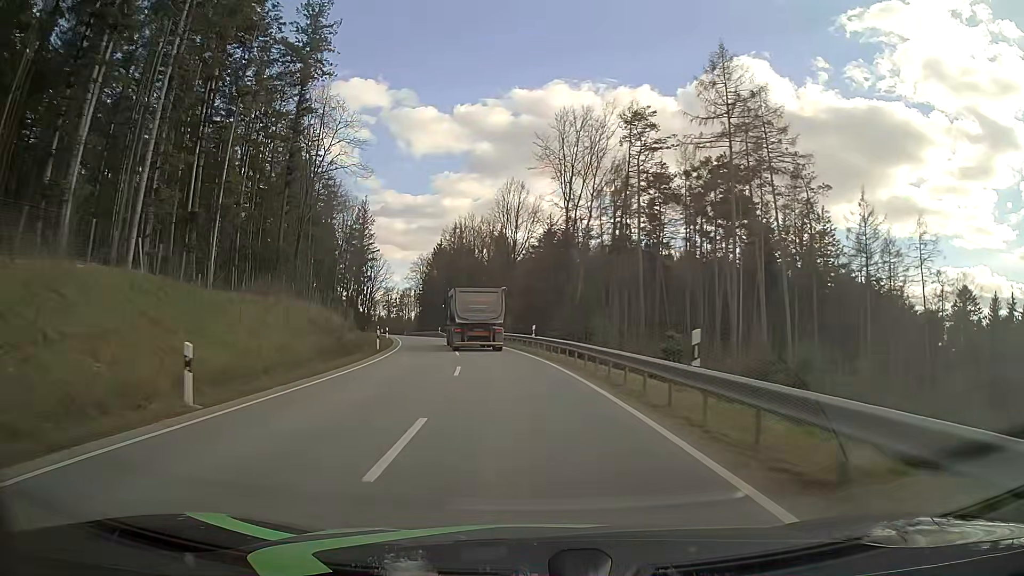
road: tertiary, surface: asphalt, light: Day
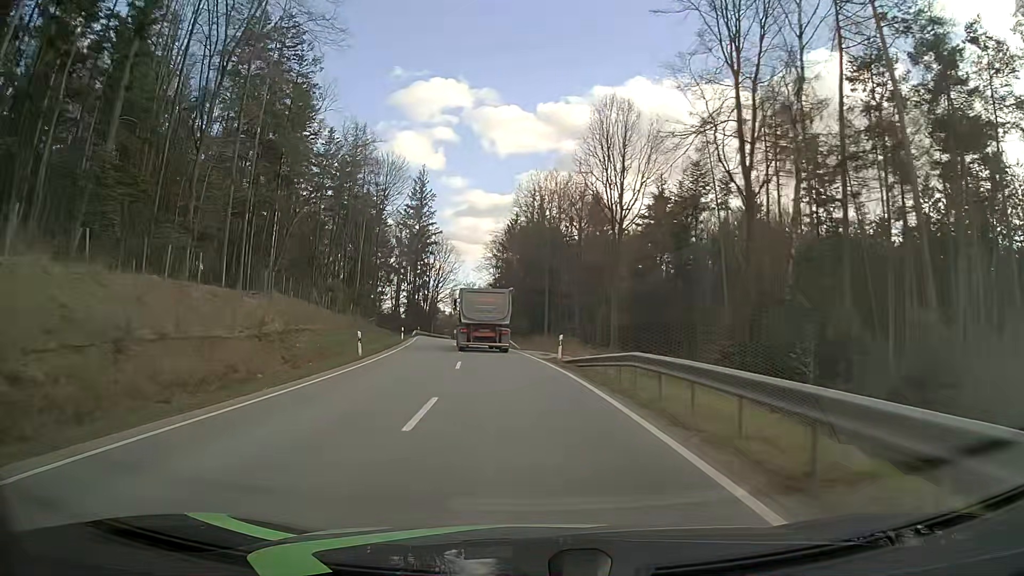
(-2.1, +33.4) m; -8°
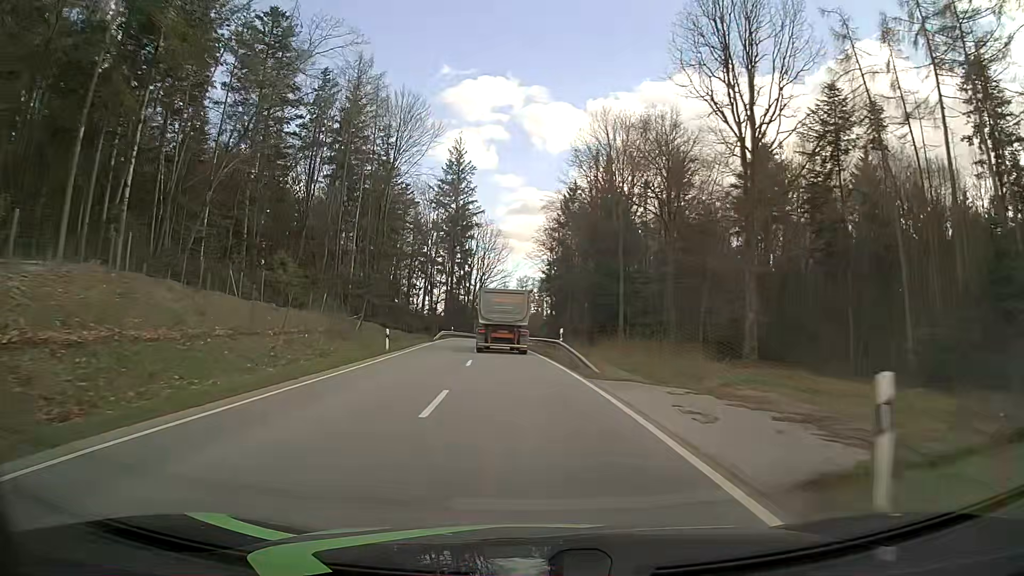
(-1.0, +22.9) m; -5°
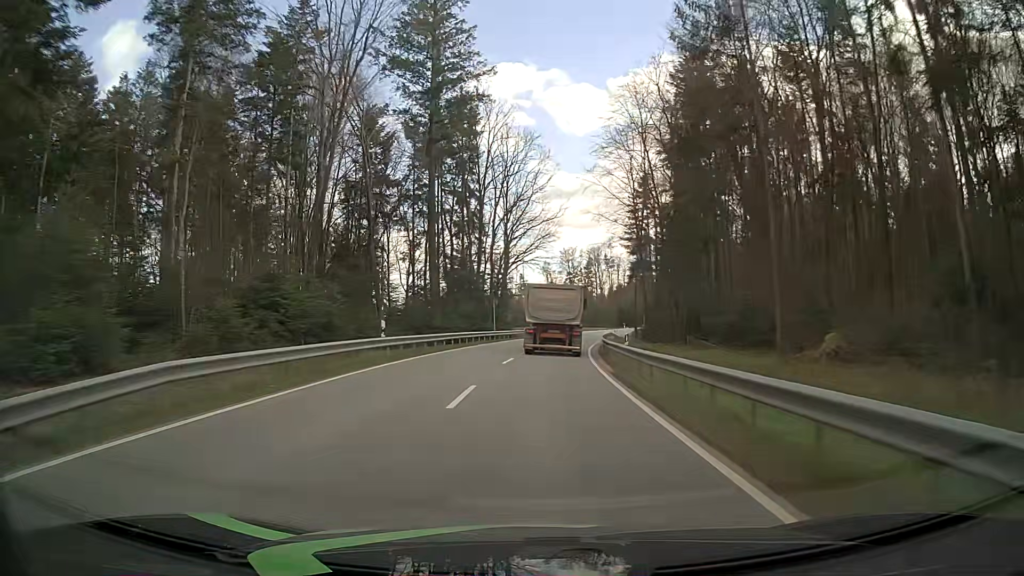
(-3.5, +59.3) m; -4°
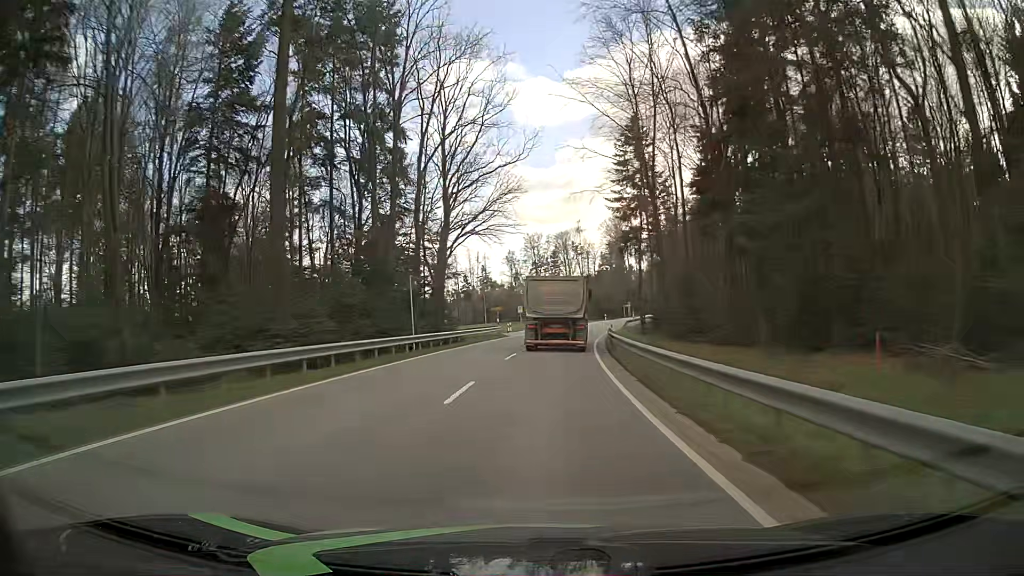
(+0.5, +23.6) m; +3°
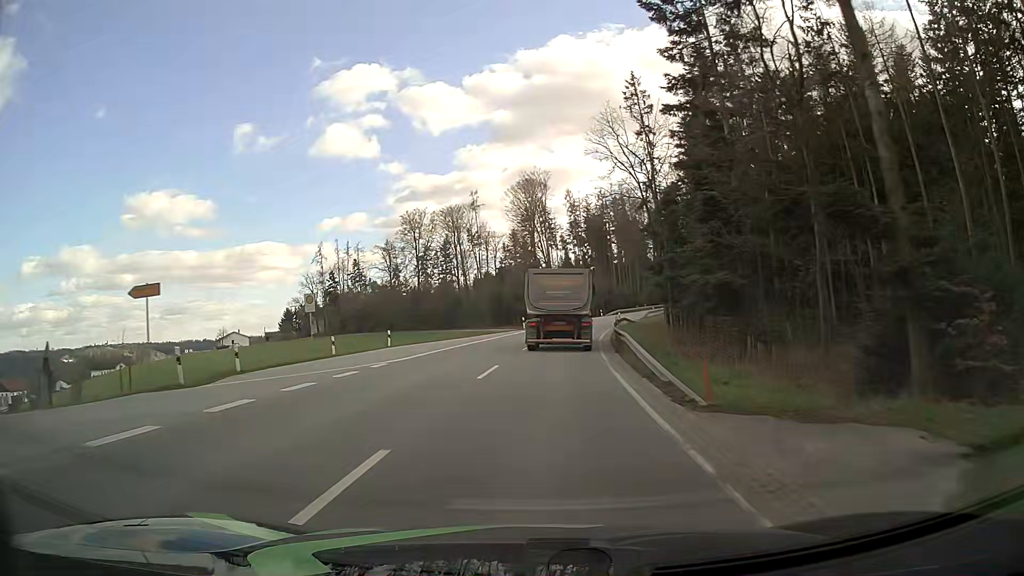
(+3.9, +55.2) m; +8°
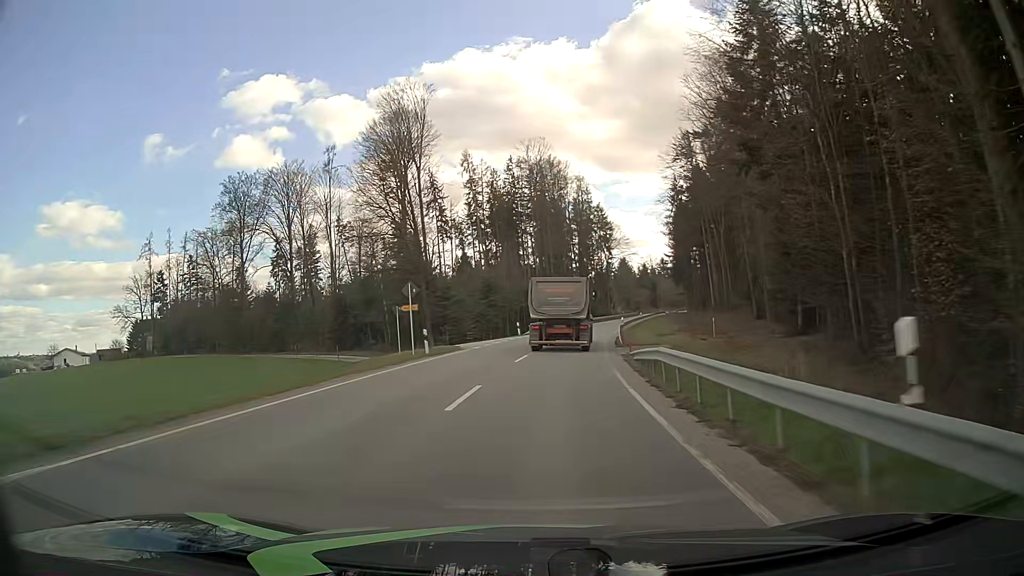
(+4.7, +52.2) m; +9°
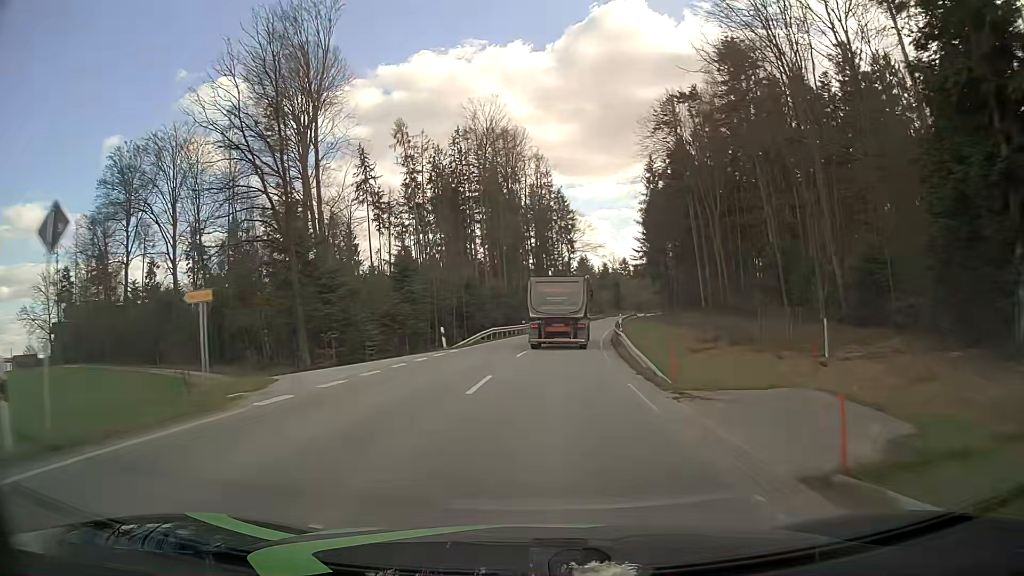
(+0.7, +21.8) m; +4°
(0, +10) (+1, +20) (+1, +30) (+2, +40) (+3, +50) (+5, +60) (+6, +70) (+8, +80) (+9, +89) (+11, +99) m
